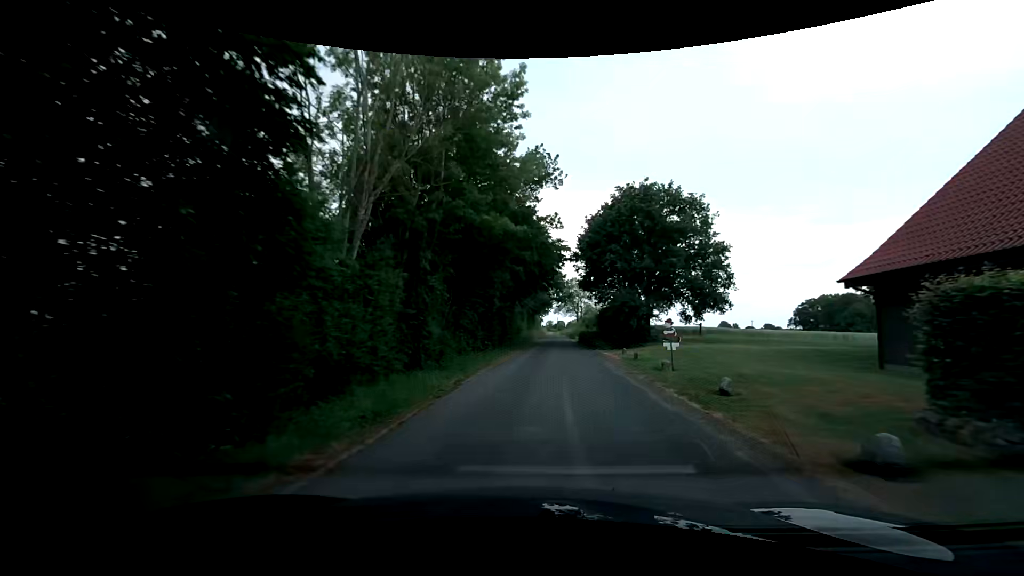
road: unclassified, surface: asphalt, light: Day
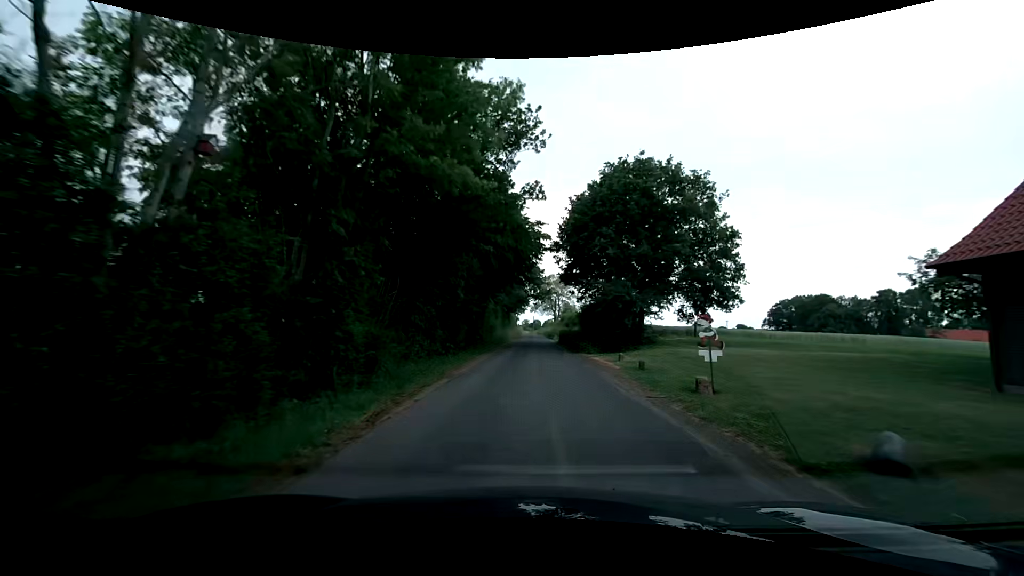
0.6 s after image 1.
(+0.2, +5.6) m; +3°
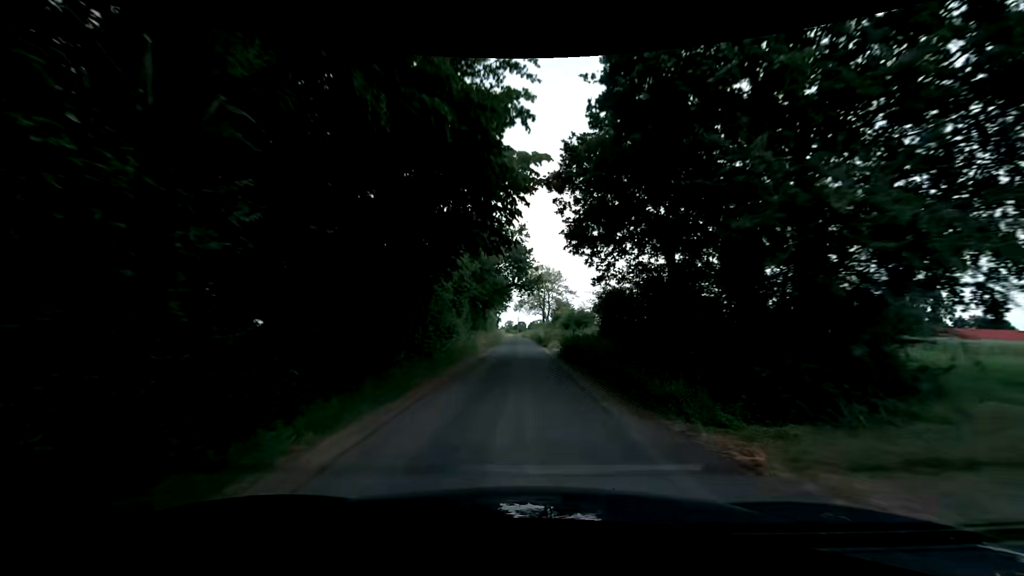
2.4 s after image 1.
(+0.4, +19.1) m; +2°
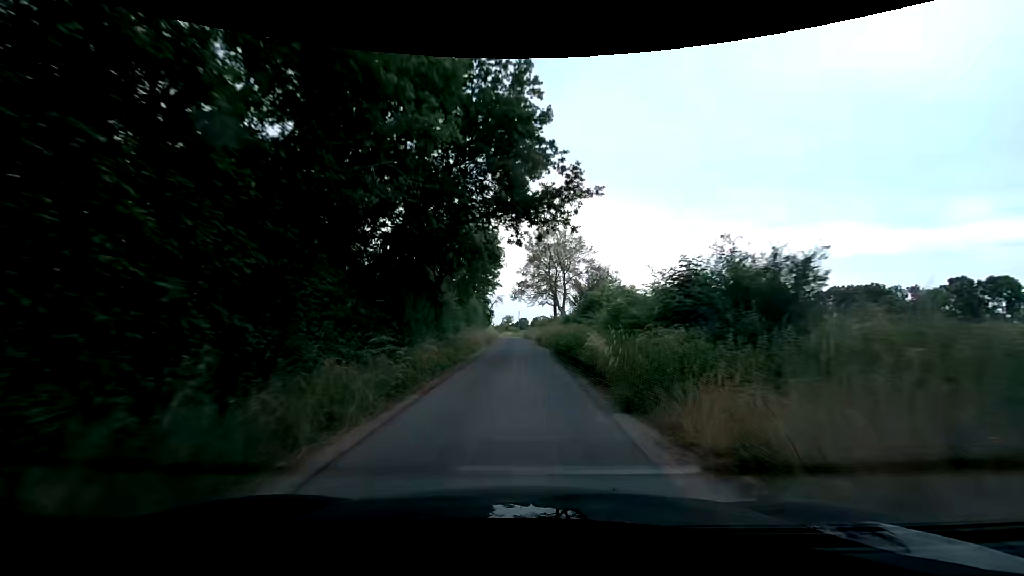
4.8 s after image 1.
(-0.1, +29.9) m; -1°
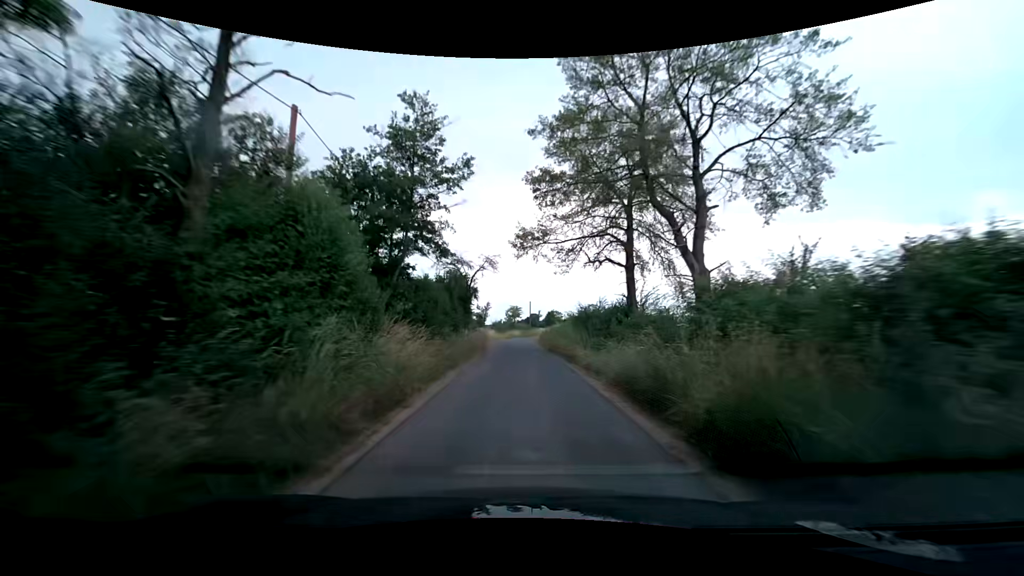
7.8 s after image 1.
(0.0, +39.6) m; -1°
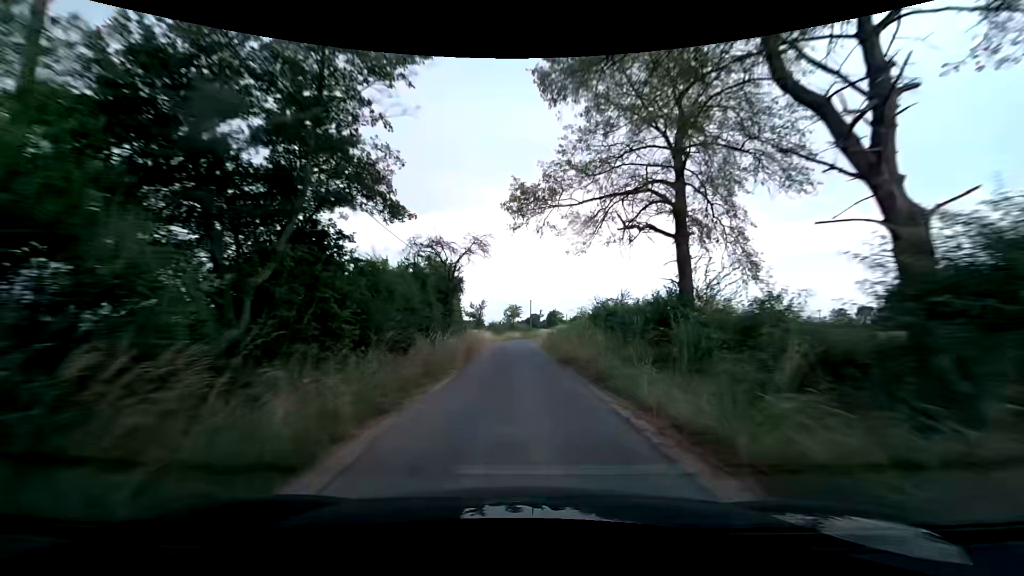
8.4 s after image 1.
(0.0, +8.0) m; 0°
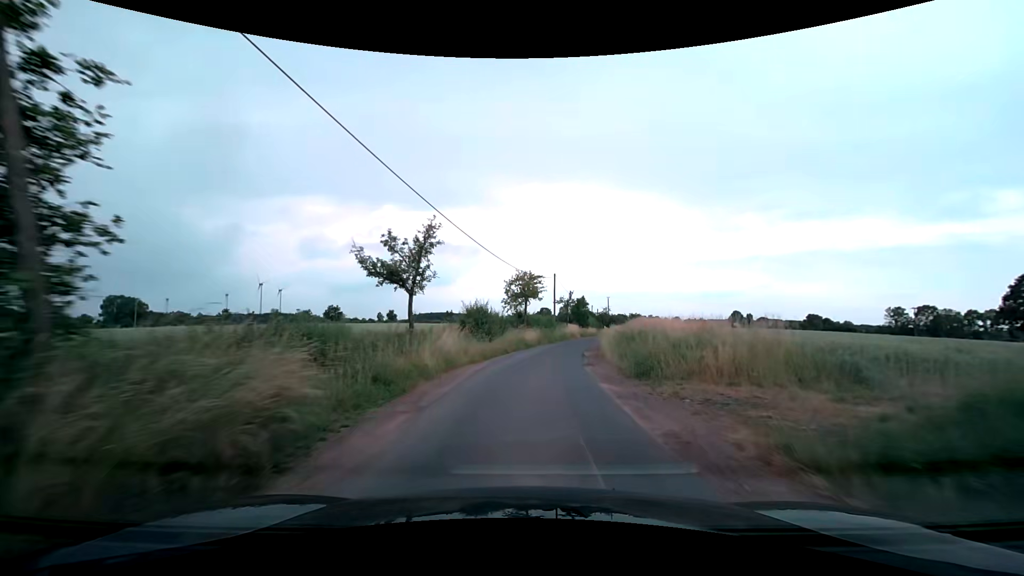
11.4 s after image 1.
(-1.2, +39.8) m; -1°
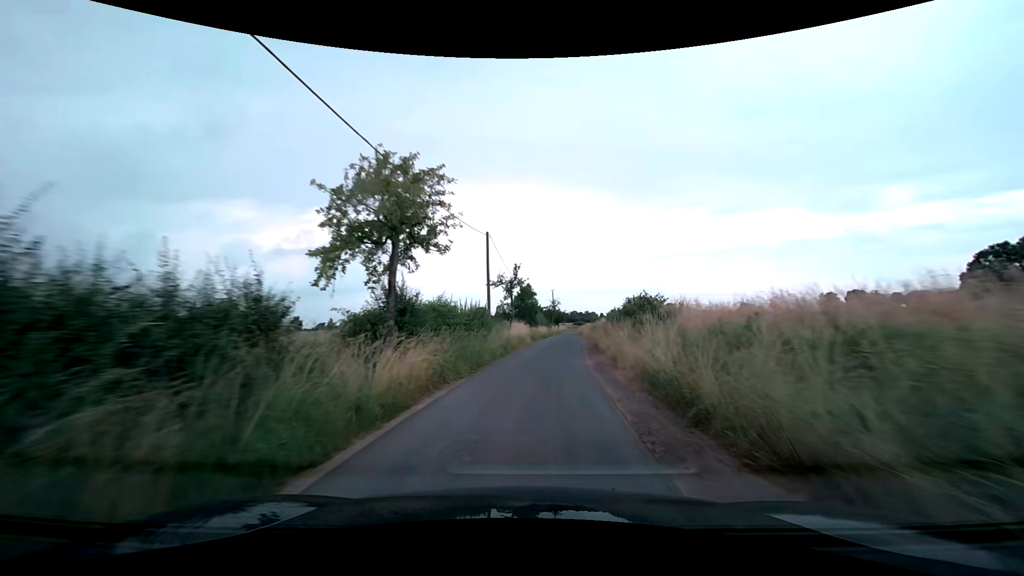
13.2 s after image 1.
(+1.4, +24.3) m; +7°
(0, +10) (+1, +20) (+2, +30) (+3, +40) (+4, +50) (+5, +60) (+6, +70) (+7, +80) (+8, +90) (+9, +100) m
